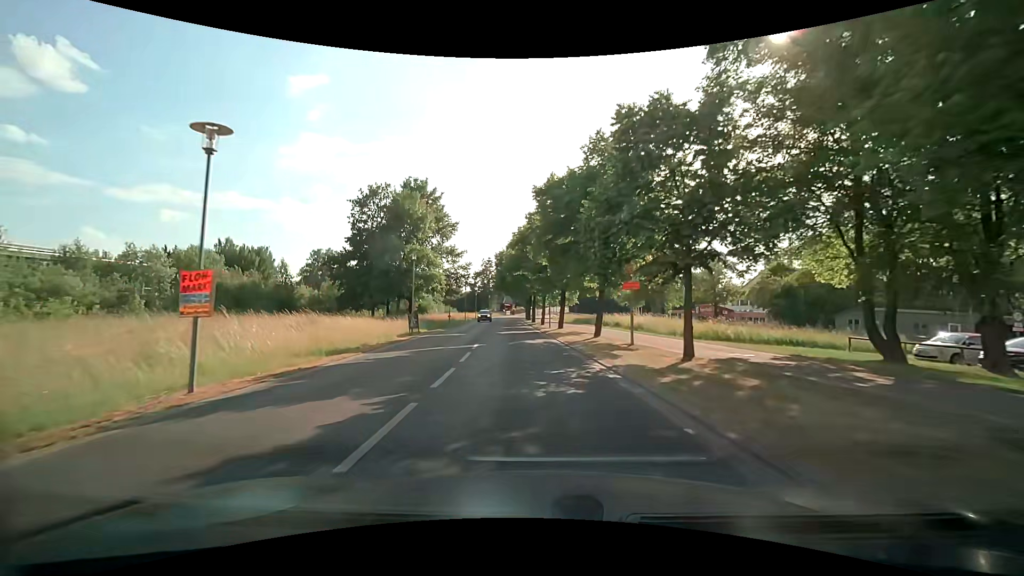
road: tertiary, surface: asphalt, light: Day
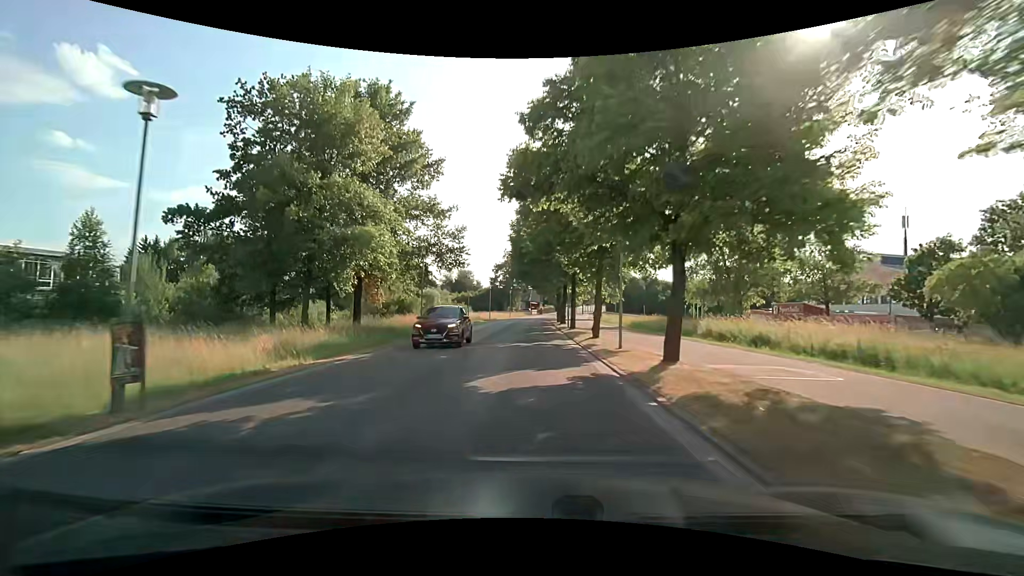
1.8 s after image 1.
(-0.6, +23.0) m; -3°
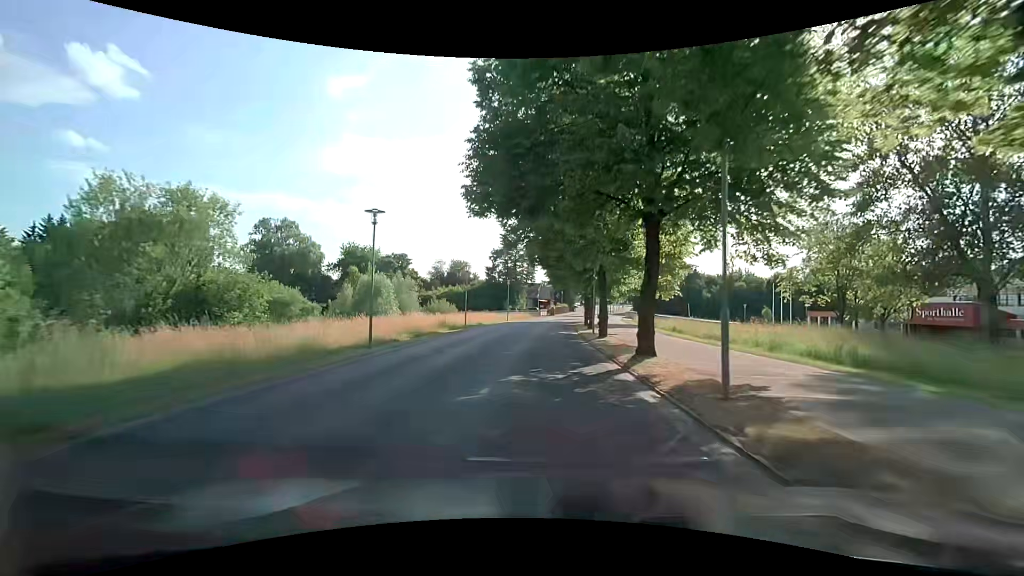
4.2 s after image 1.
(-0.4, +30.2) m; -2°
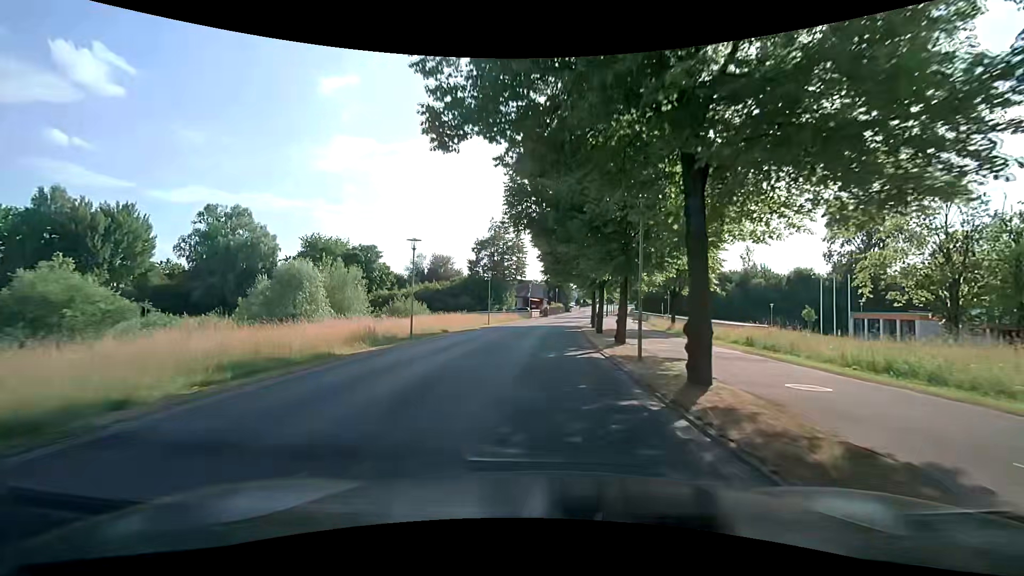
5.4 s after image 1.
(+0.2, +14.5) m; +1°
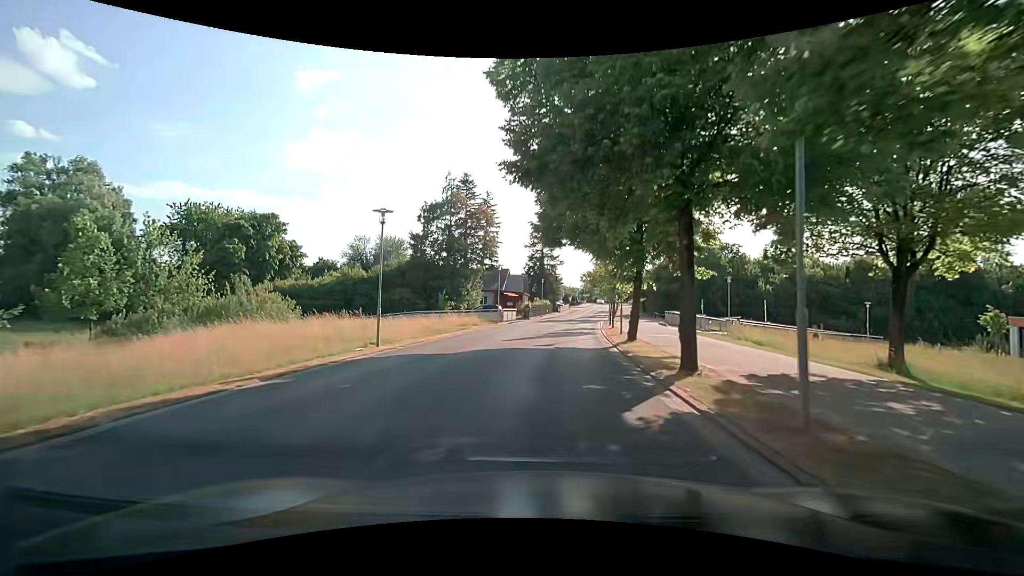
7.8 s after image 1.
(+0.5, +28.3) m; +1°
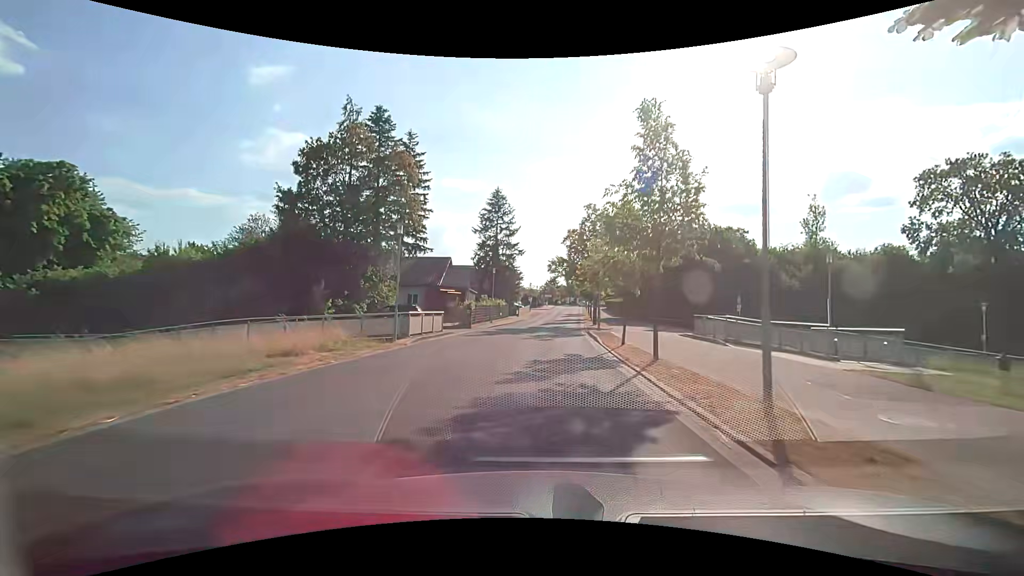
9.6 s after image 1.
(+0.9, +20.7) m; +5°
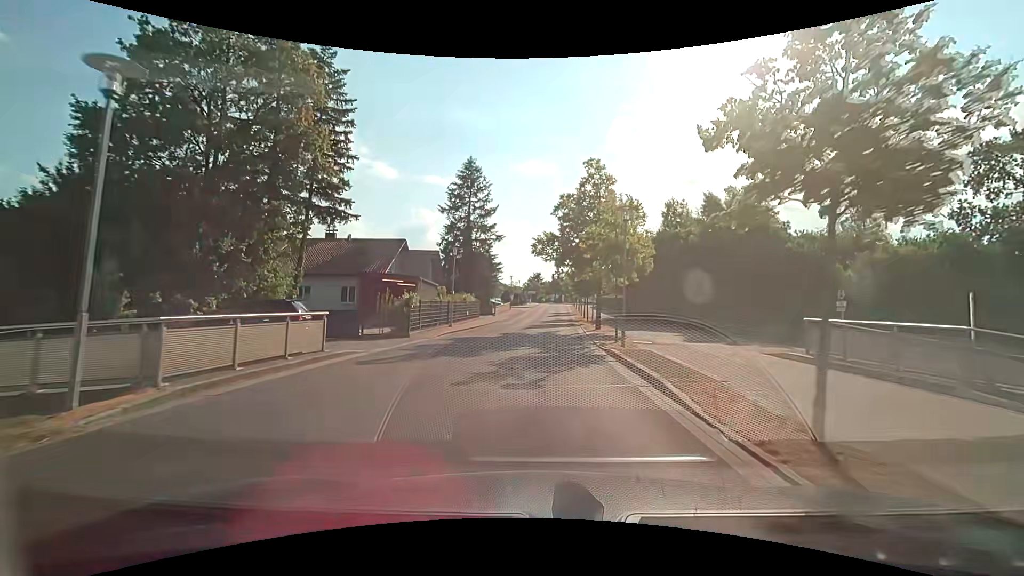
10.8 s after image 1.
(+0.3, +13.7) m; +2°
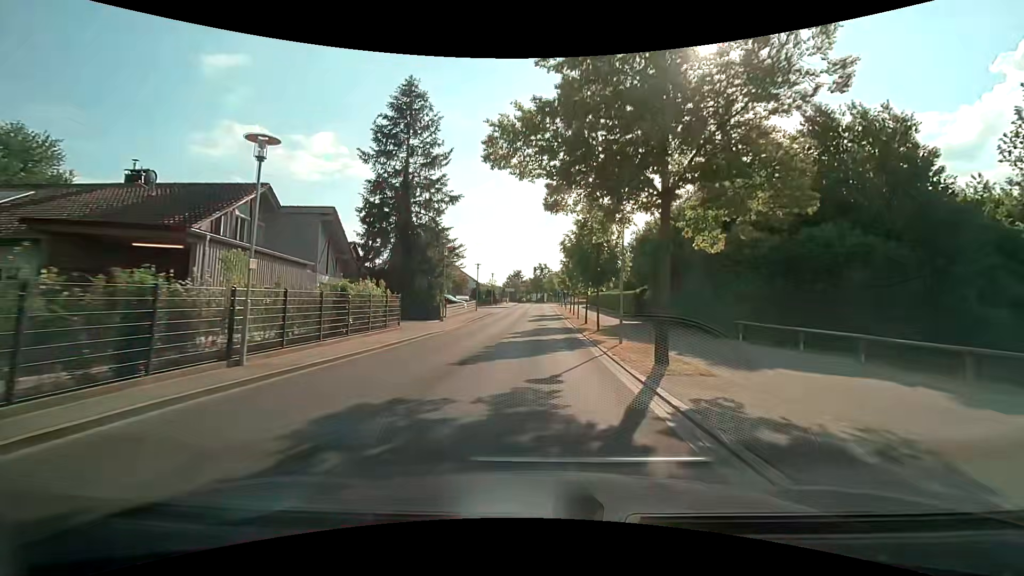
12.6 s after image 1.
(+0.5, +20.6) m; +3°
(0, +10) (0, +20) (0, +30) (0, +40) (0, +50) (+1, +60) (+1, +70) (0, +80) (+1, +90) (+6, +98) m
